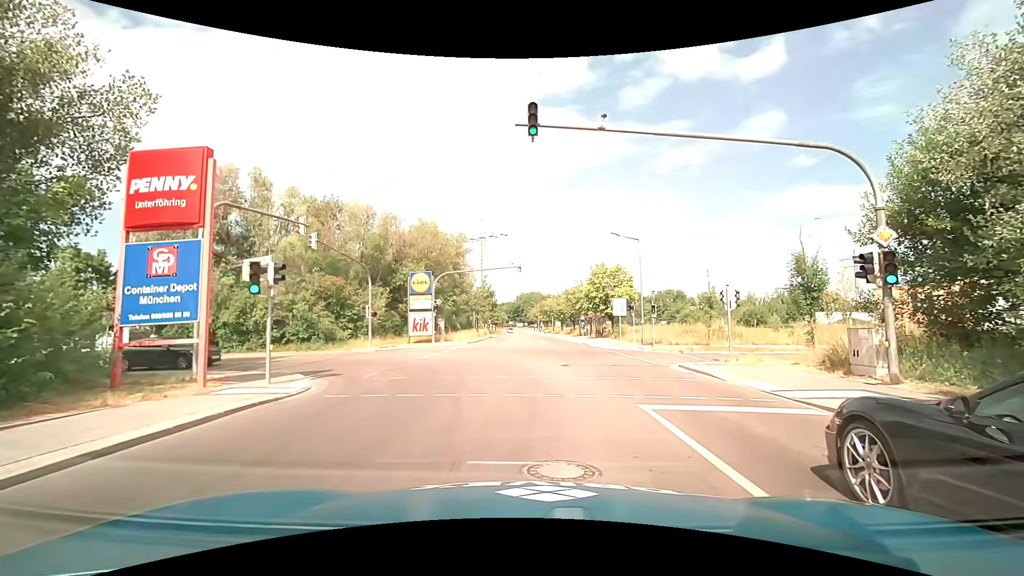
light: Day
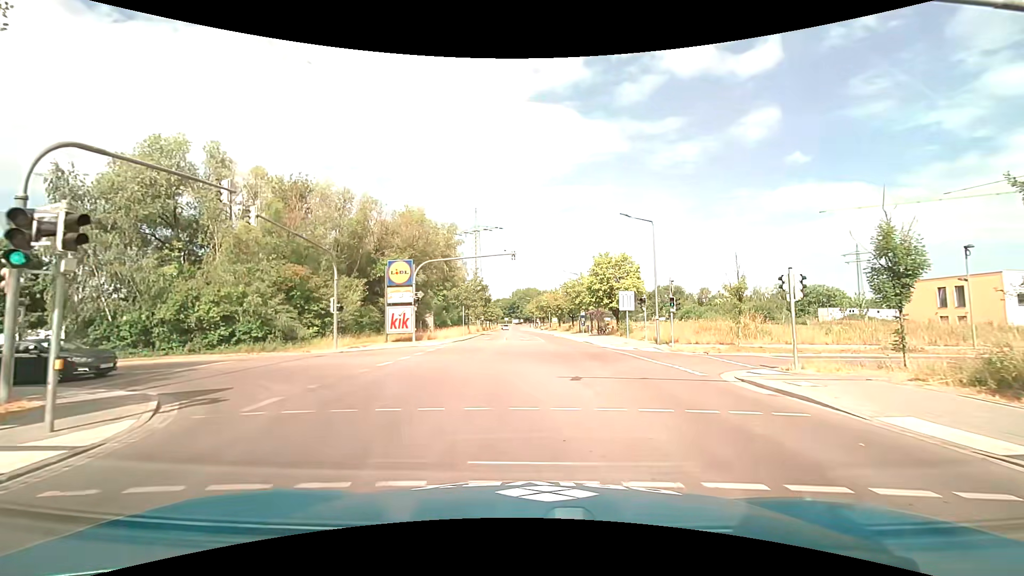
(+0.2, +6.0) m; +2°
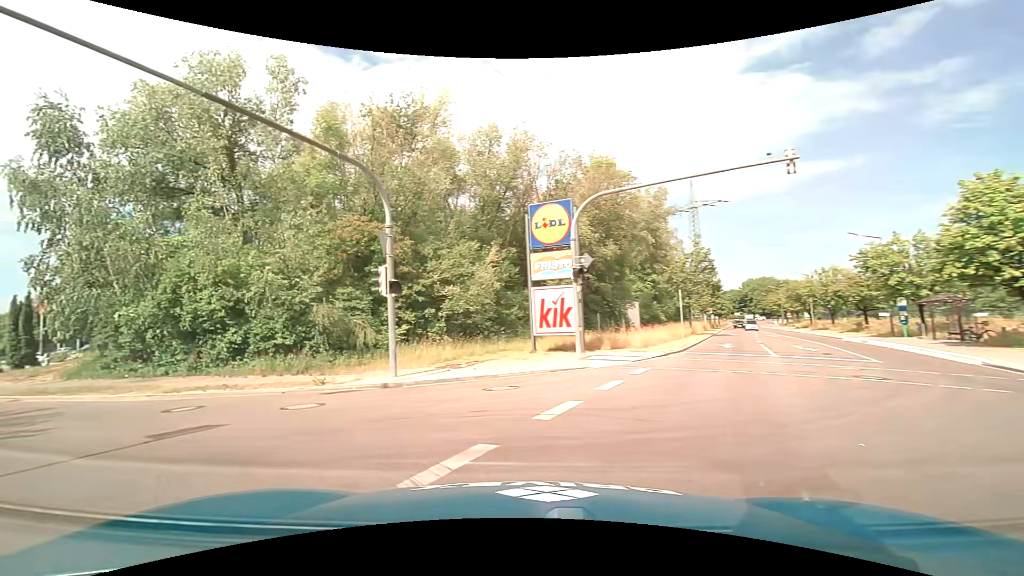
(-1.1, +19.2) m; -21°
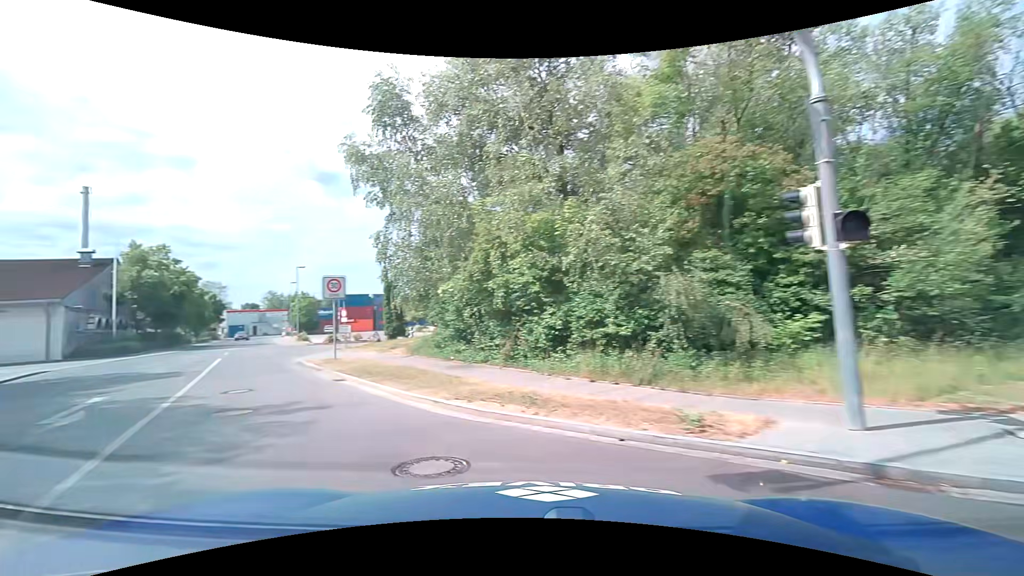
(-2.2, +7.1) m; -36°
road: residential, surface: asphalt
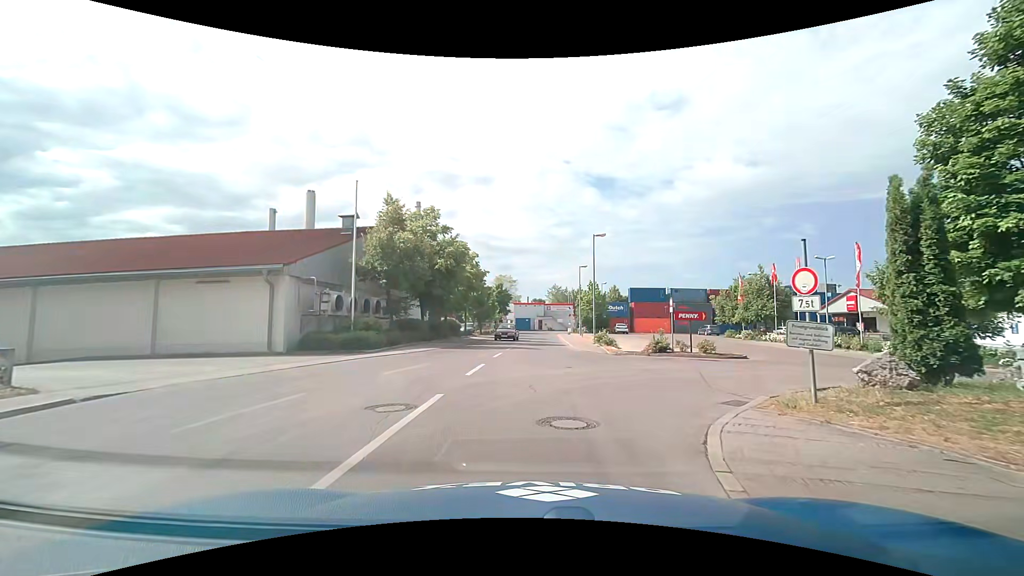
(-9.0, +17.0) m; -33°
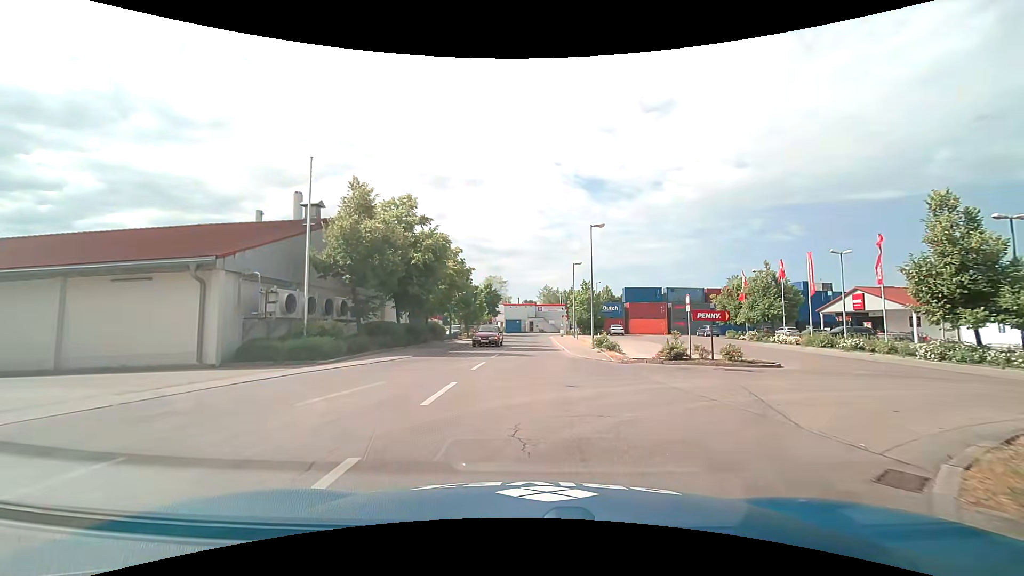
(0.0, +3.9) m; 0°
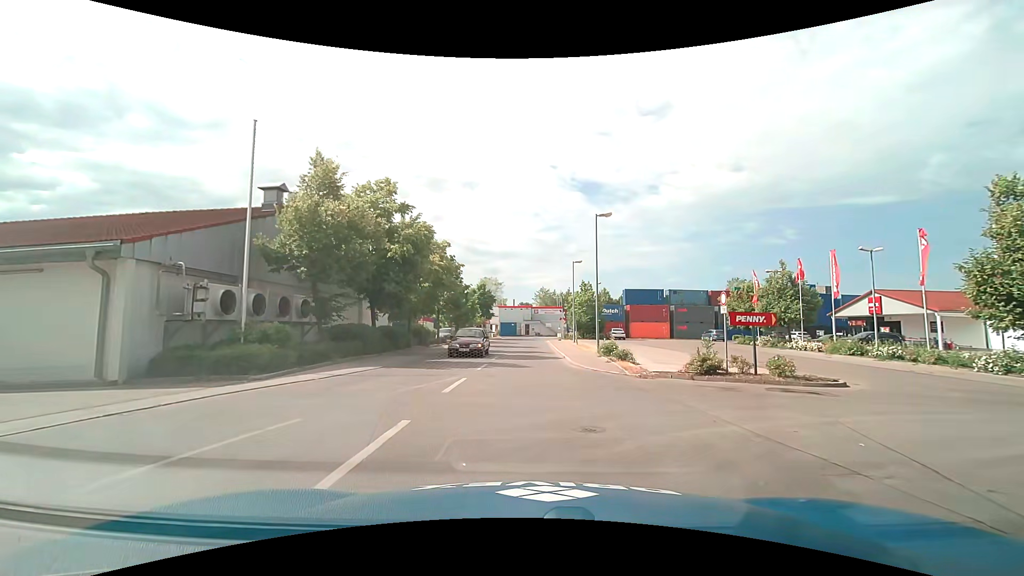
(0.0, +4.0) m; +1°
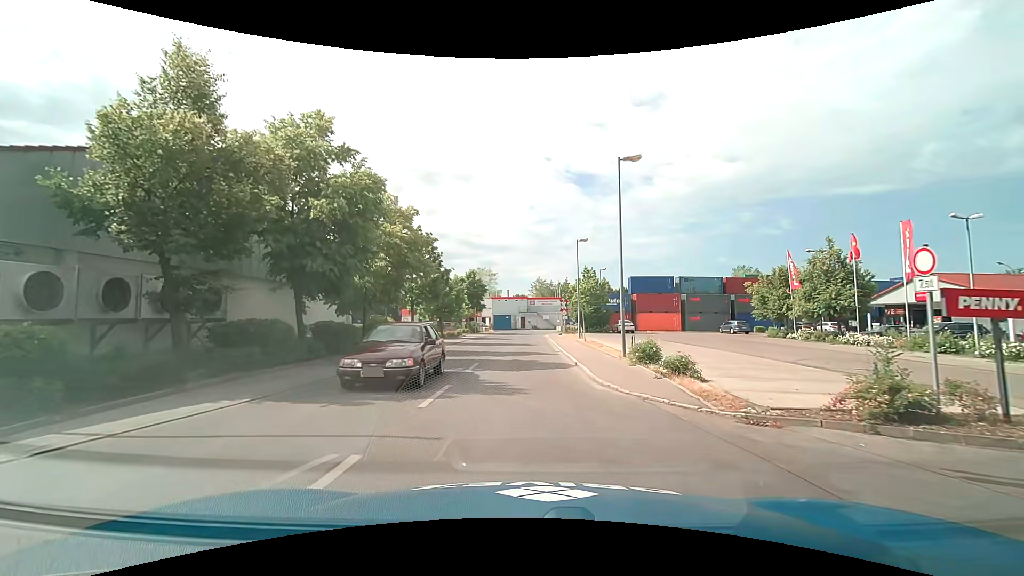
(0.0, +7.9) m; -1°
